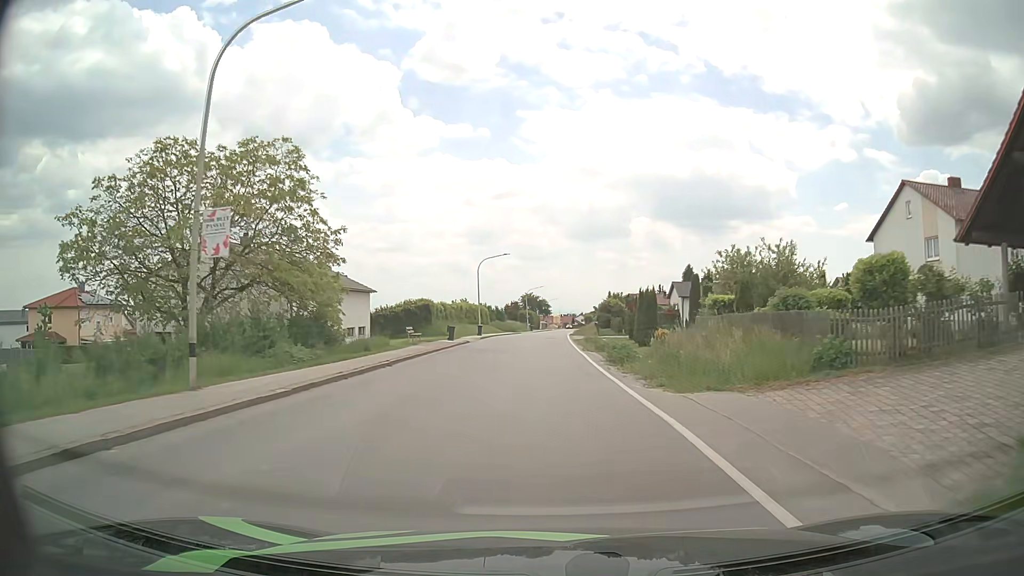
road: secondary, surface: asphalt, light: Day
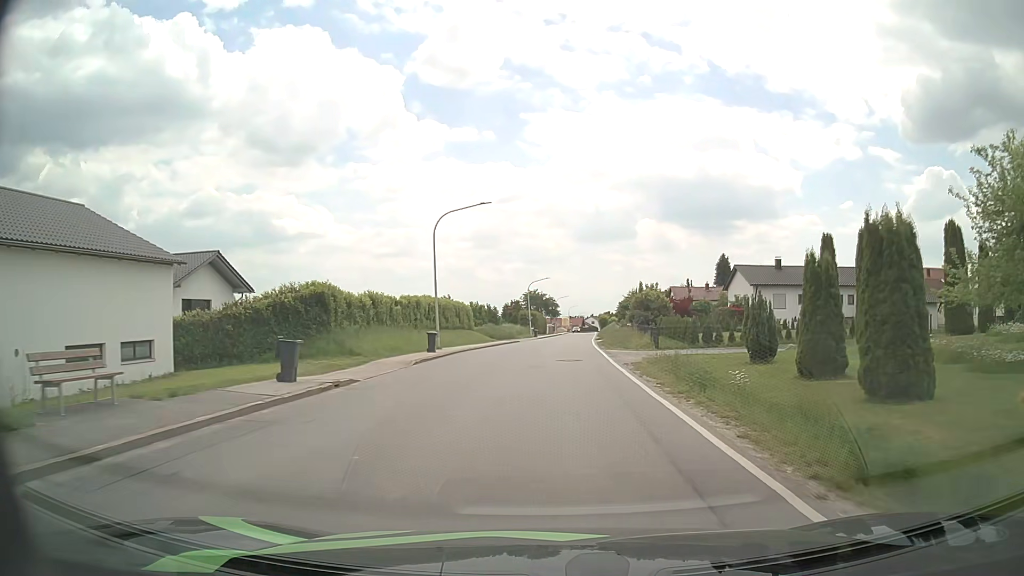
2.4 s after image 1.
(-0.2, +27.9) m; 0°
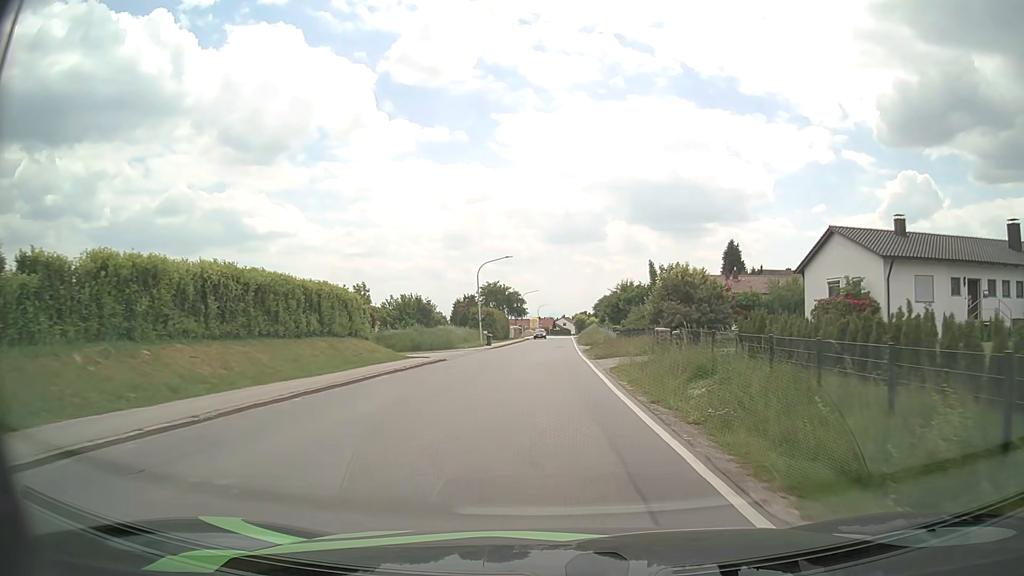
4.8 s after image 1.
(+0.8, +28.7) m; +3°
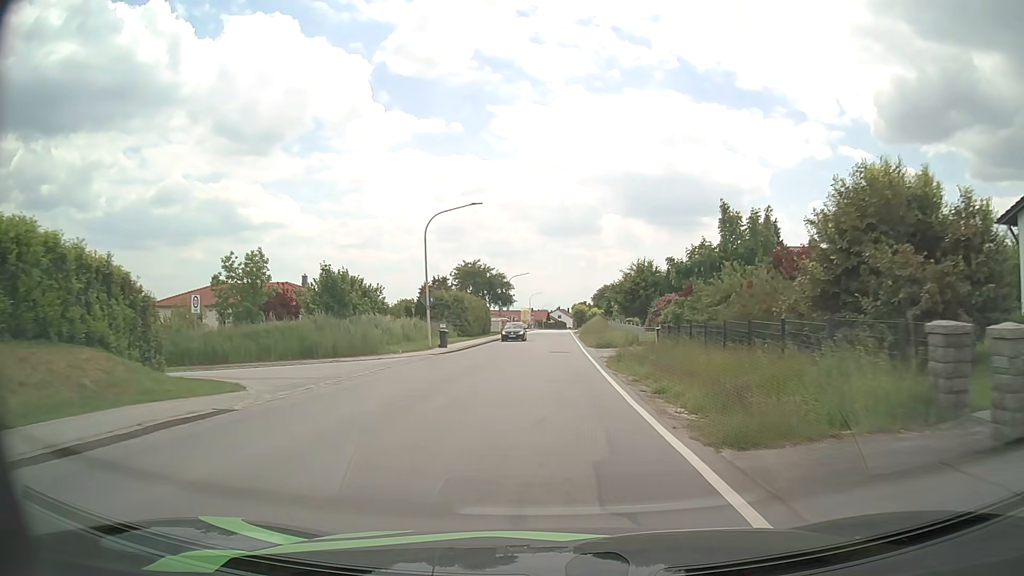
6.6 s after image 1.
(+0.2, +22.1) m; +1°
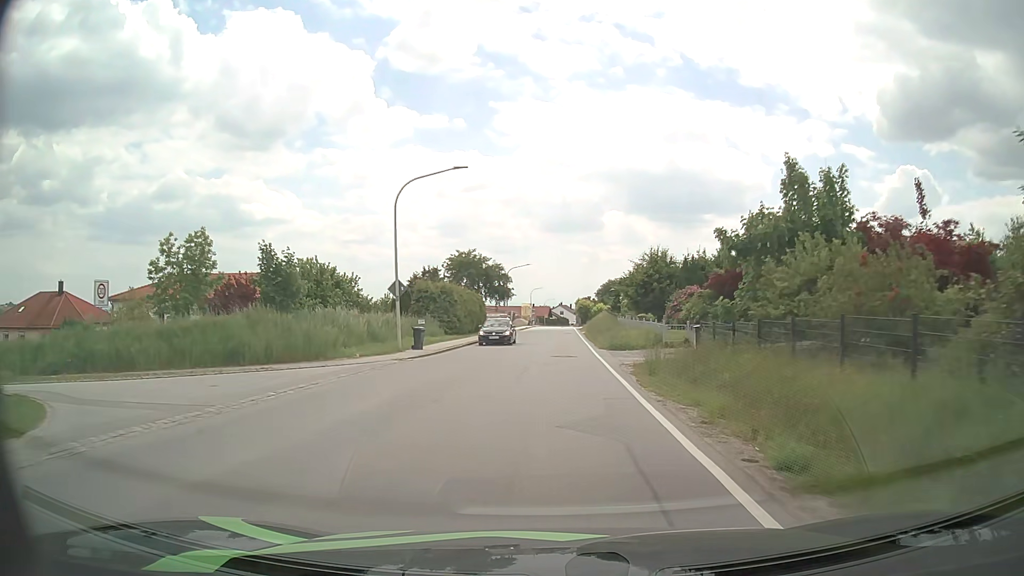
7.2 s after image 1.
(0.0, +7.5) m; 0°
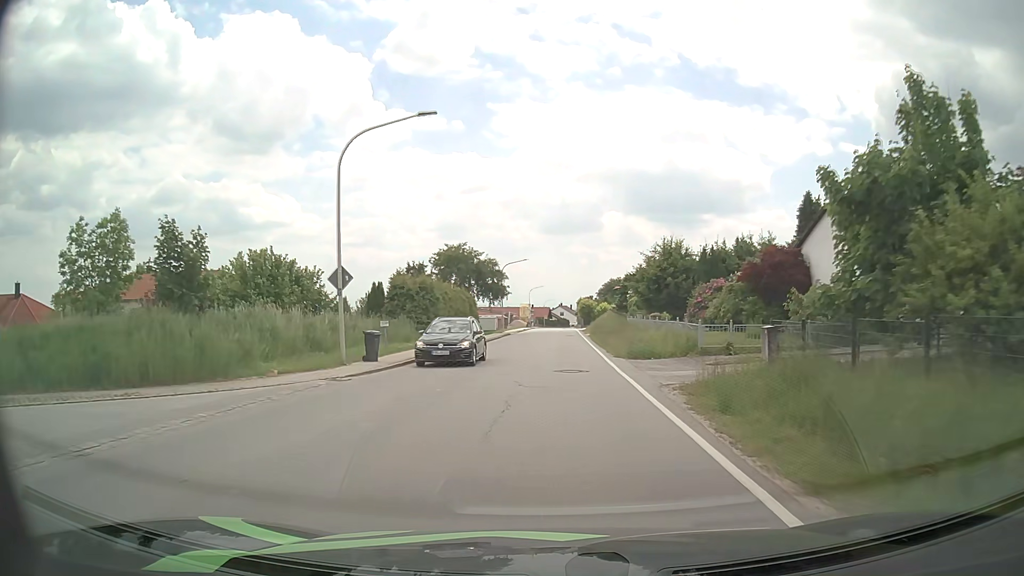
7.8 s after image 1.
(0.0, +7.6) m; 0°
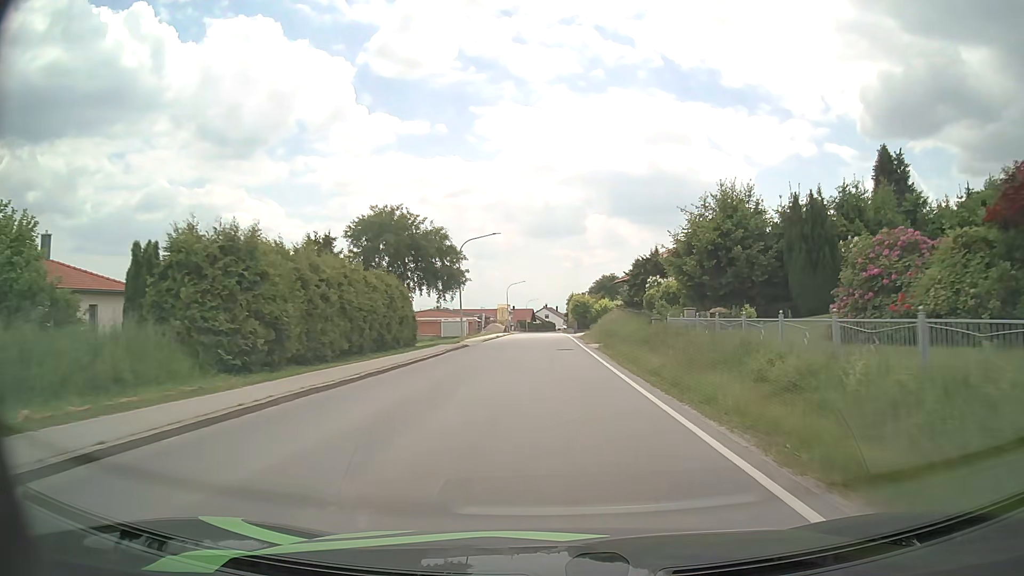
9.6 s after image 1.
(+0.1, +23.2) m; +1°
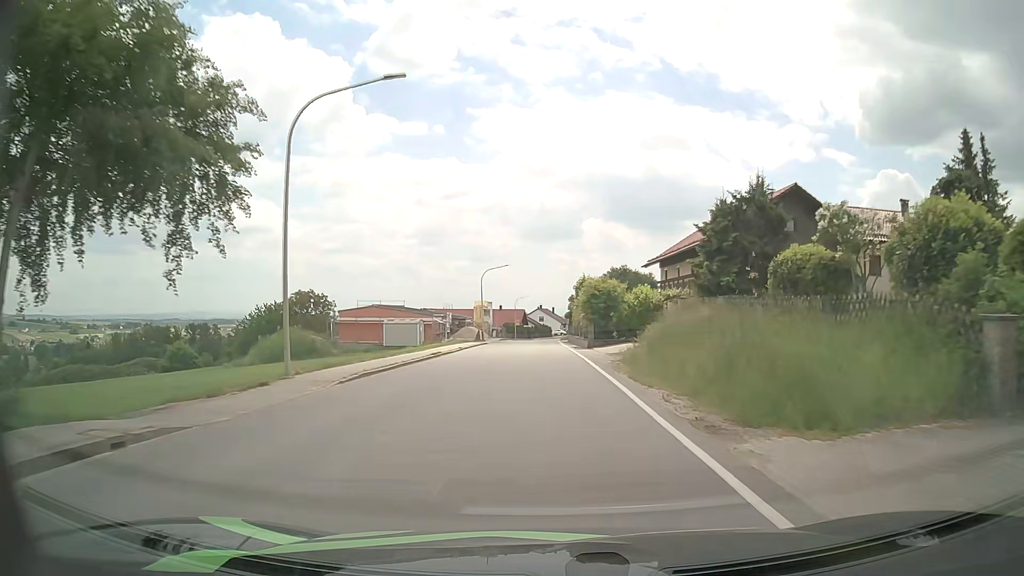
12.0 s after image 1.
(+0.3, +31.8) m; +1°
(0, +10) (0, +20) (0, +30) (0, +40) (-1, +50) (-1, +60) (-1, +70) (-1, +80) (-1, +90) (-1, +100) m
